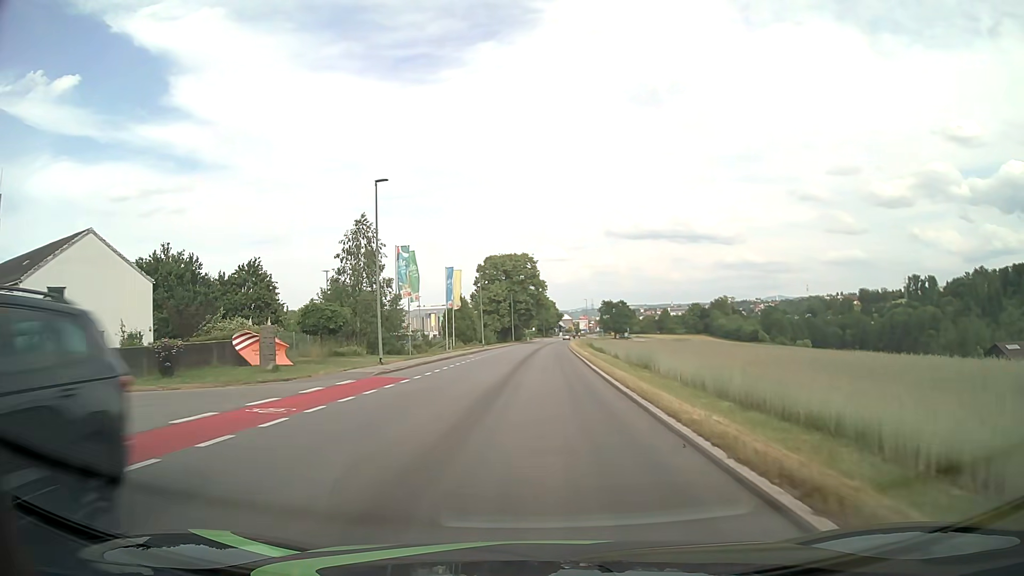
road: tertiary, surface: asphalt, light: Day
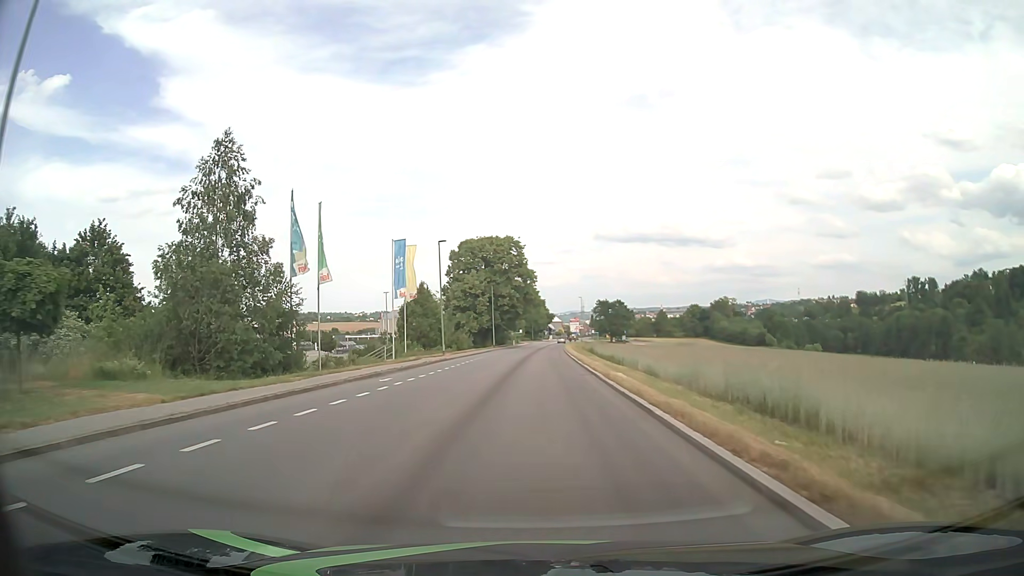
(+0.2, +22.4) m; +1°
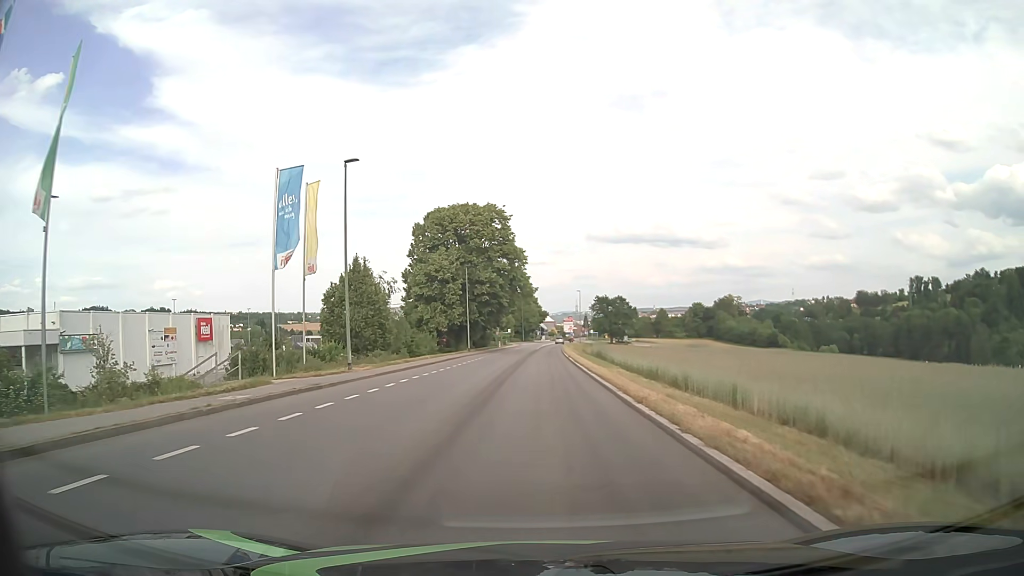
(+0.2, +22.6) m; +1°
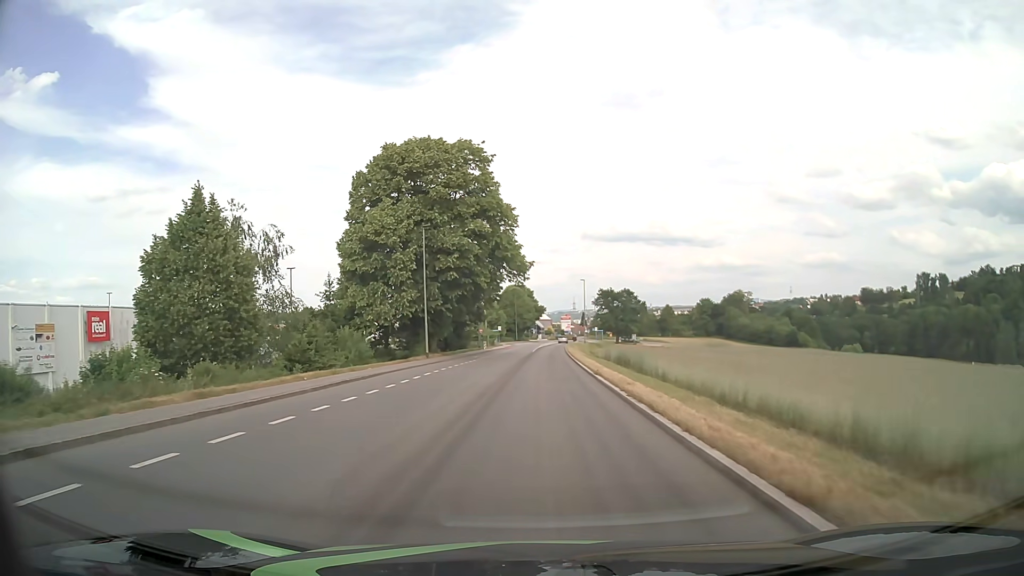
(+0.1, +22.6) m; 0°
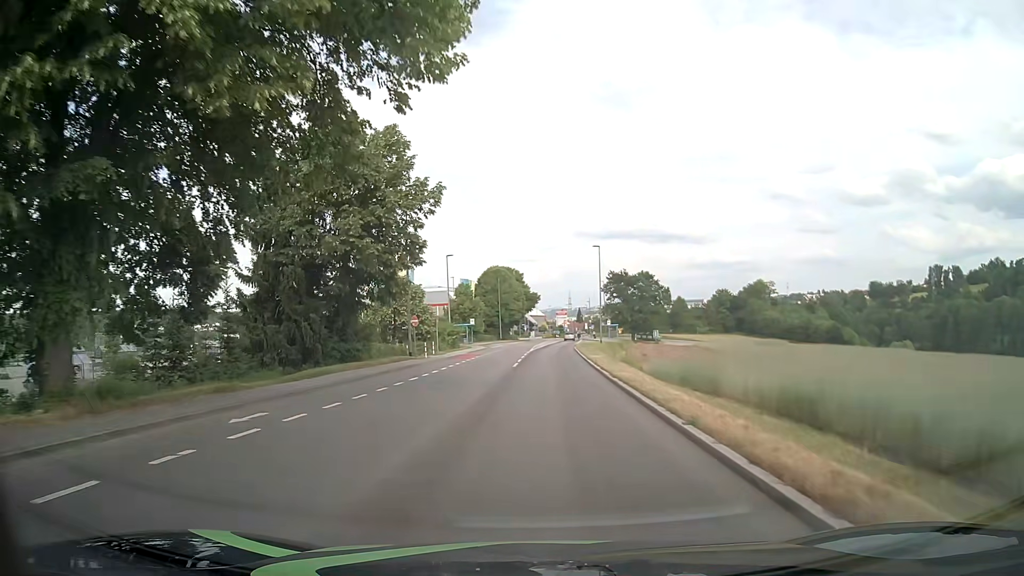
(+0.3, +38.0) m; +1°
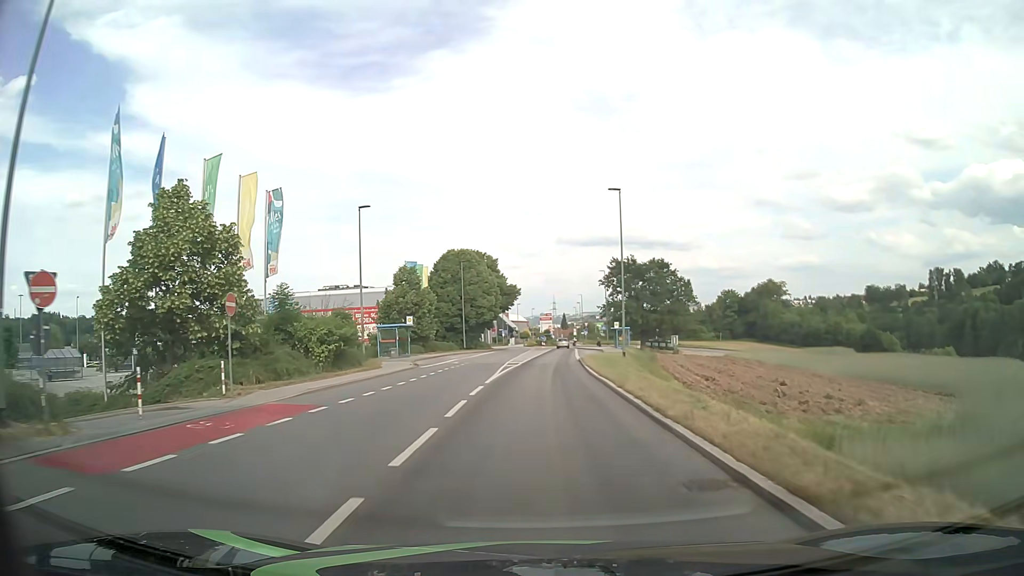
(+0.5, +30.4) m; +1°
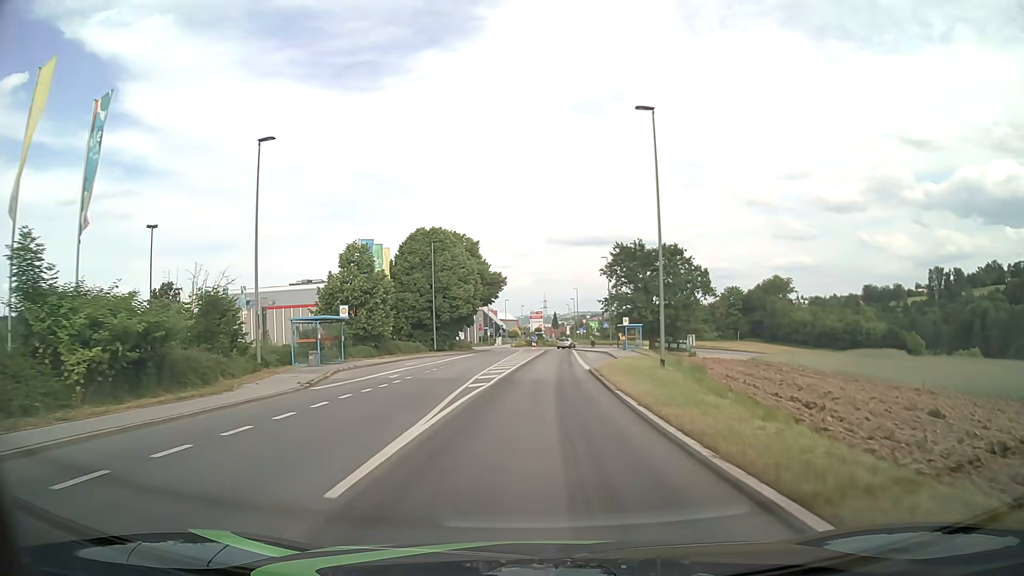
(+0.1, +15.1) m; +1°
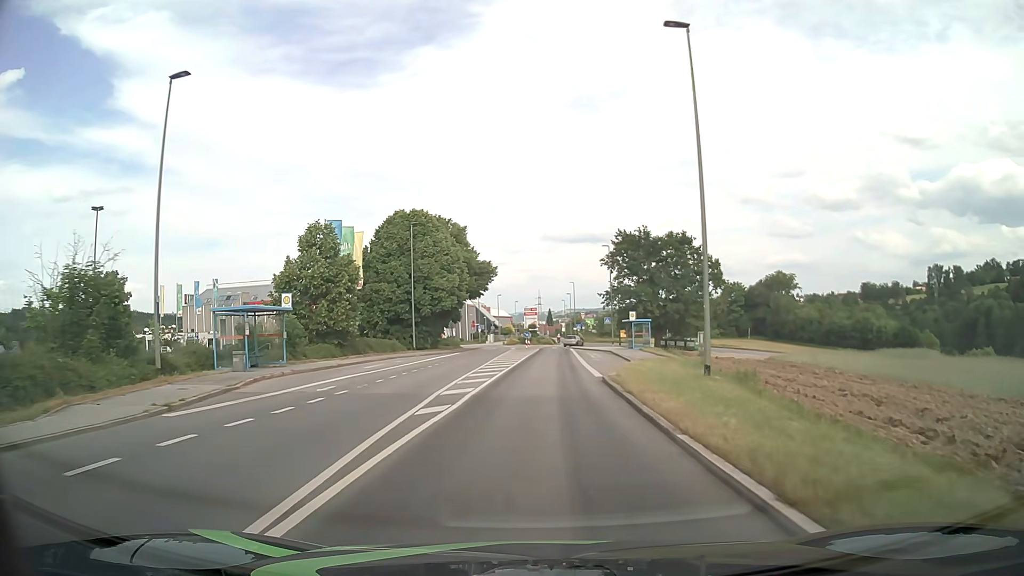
(0.0, +7.6) m; +1°
(0, +10) (0, +20) (+1, +30) (+1, +40) (+1, +50) (+1, +60) (+2, +70) (+3, +80) (+7, +89) (+6, +98) m
